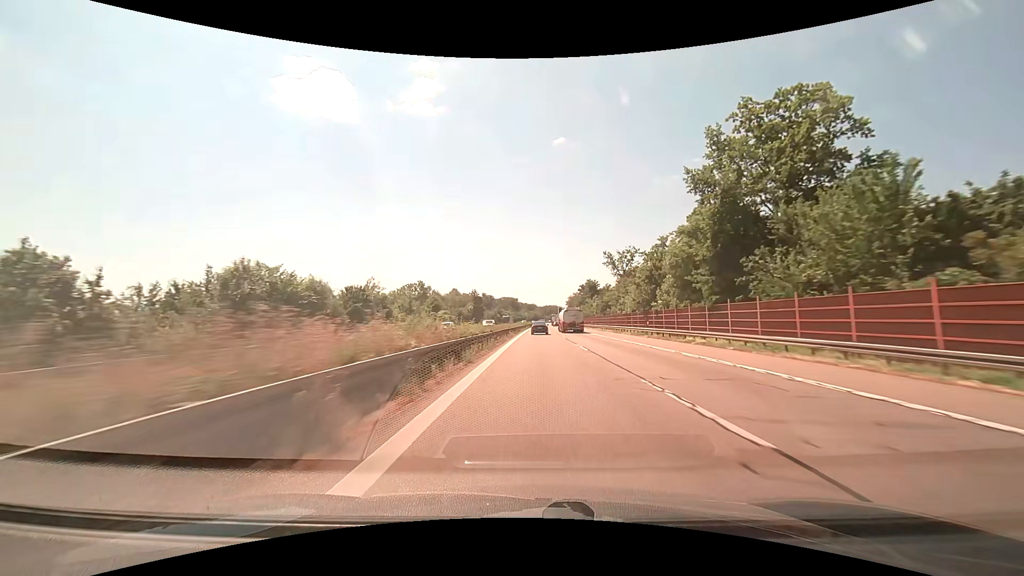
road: motorway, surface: asphalt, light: Day
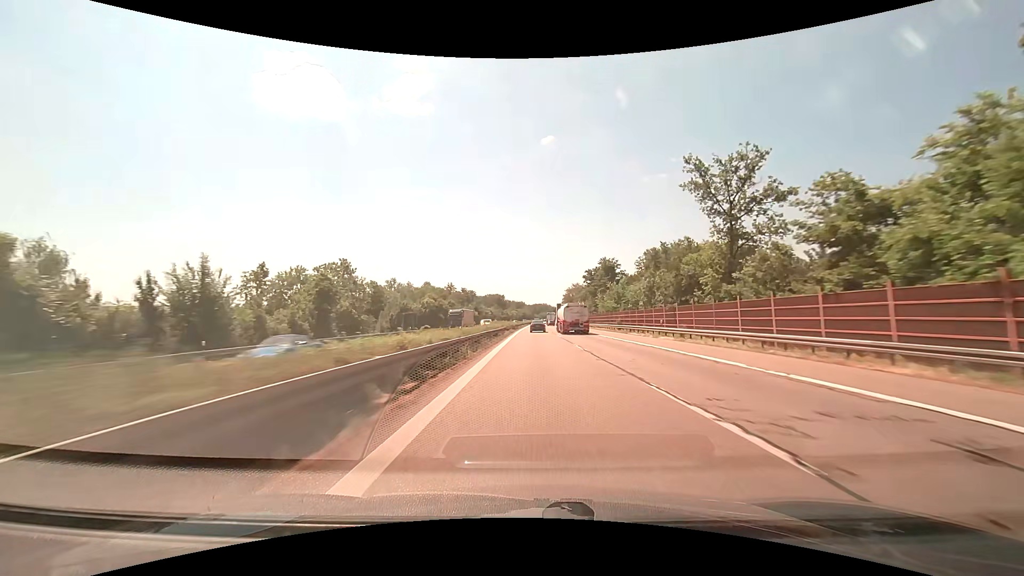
(+0.7, +54.8) m; +1°
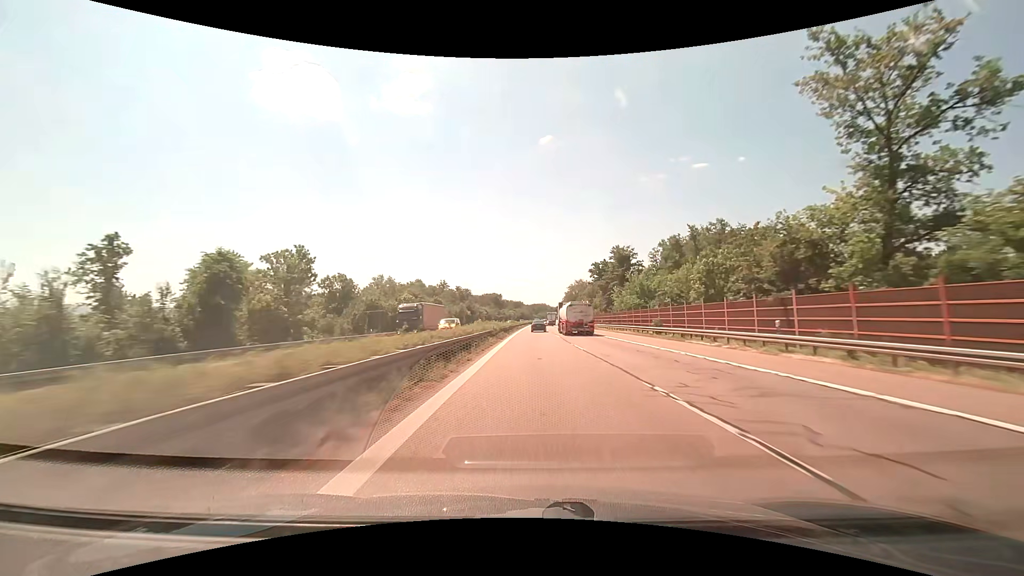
(+0.1, +18.2) m; 0°
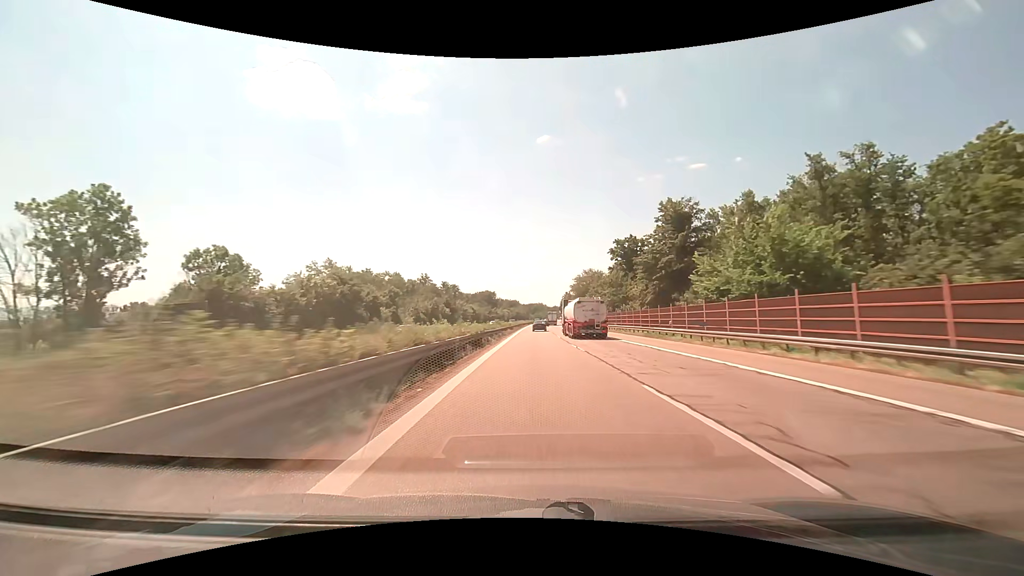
(+0.1, +36.4) m; 0°
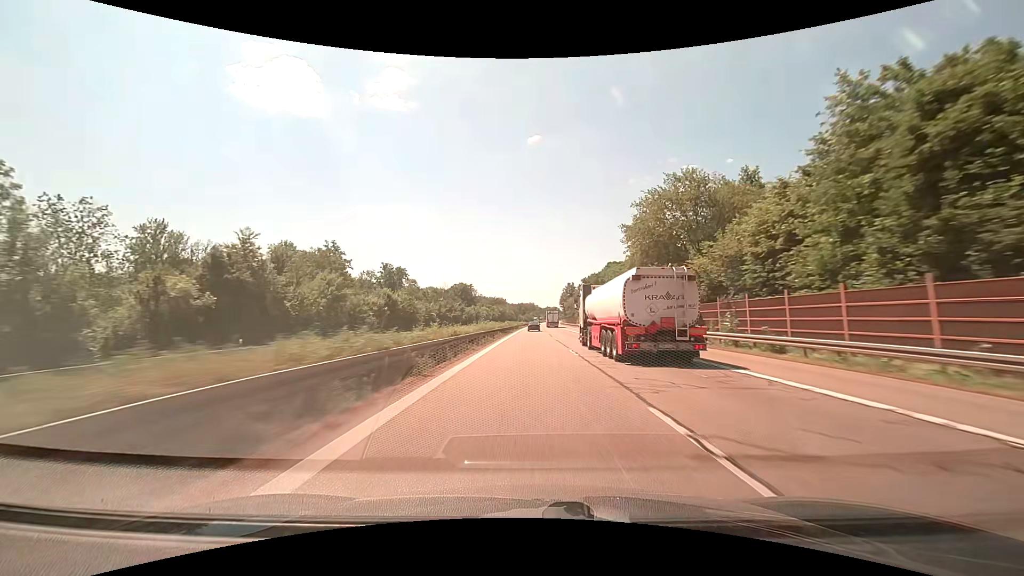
(+1.2, +92.7) m; +1°
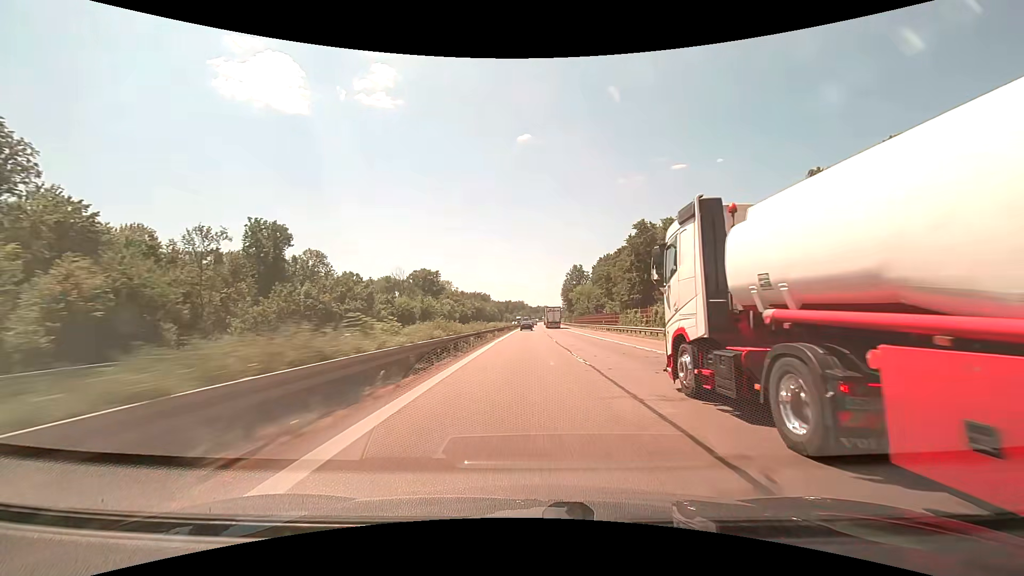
(+0.6, +76.5) m; +1°
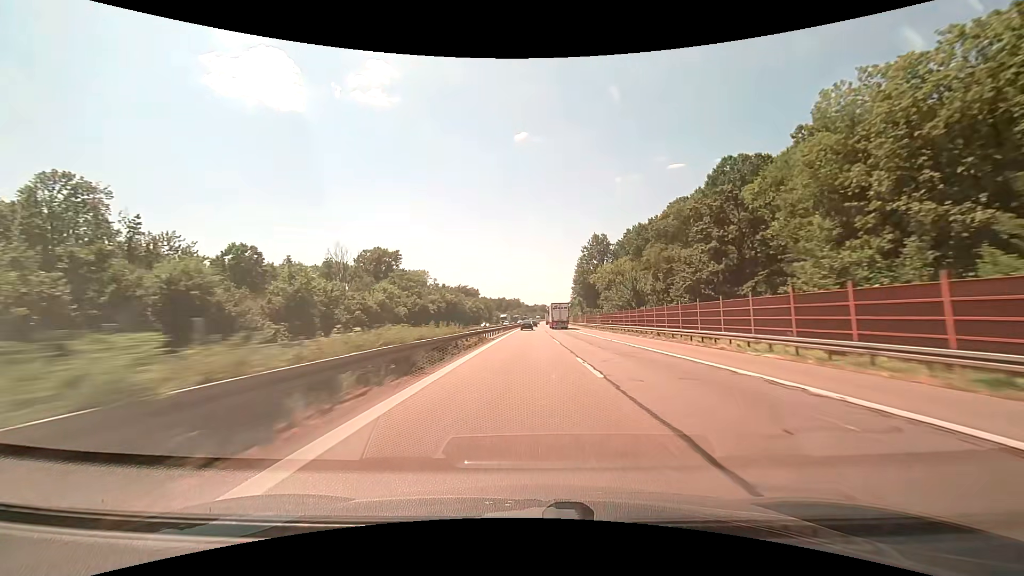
(+0.2, +57.9) m; +1°
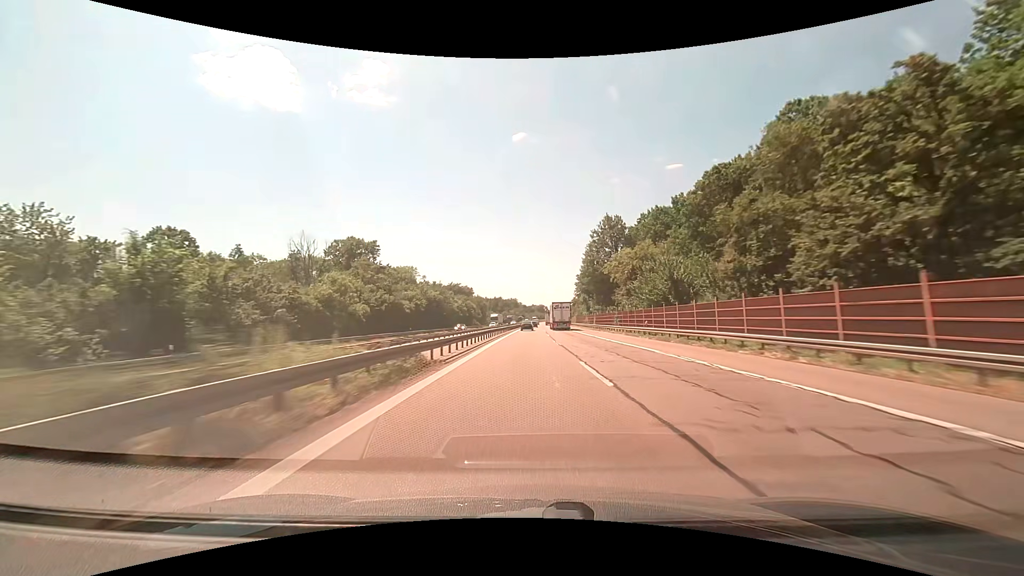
(0.0, +19.4) m; 0°
(0, +10) (0, +20) (0, +30) (0, +40) (0, +50) (0, +60) (0, +70) (+1, +80) (+1, +90) (+1, +100) m
